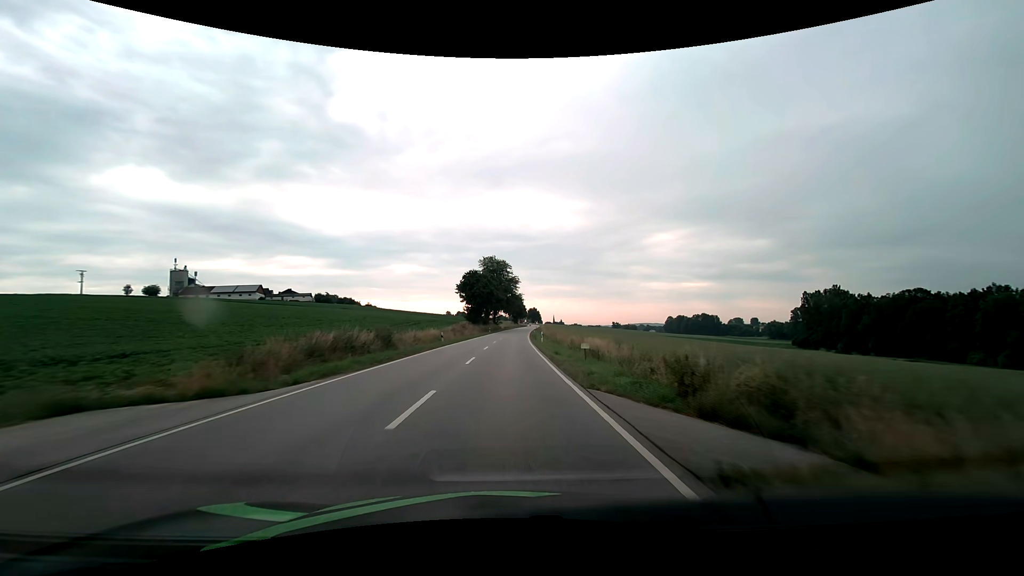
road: secondary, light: Day
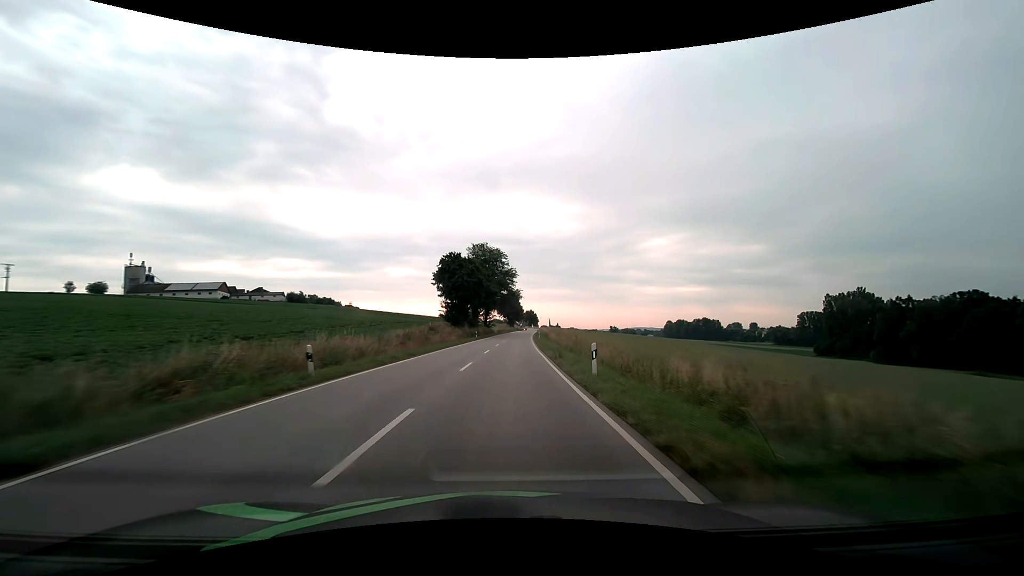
(+0.1, +26.5) m; 0°
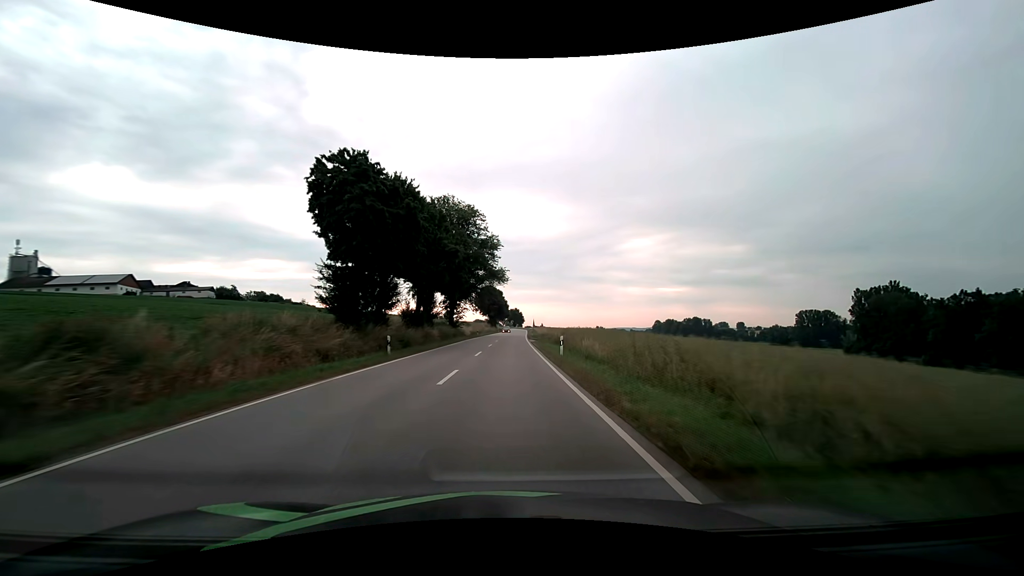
(+0.7, +40.8) m; +2°
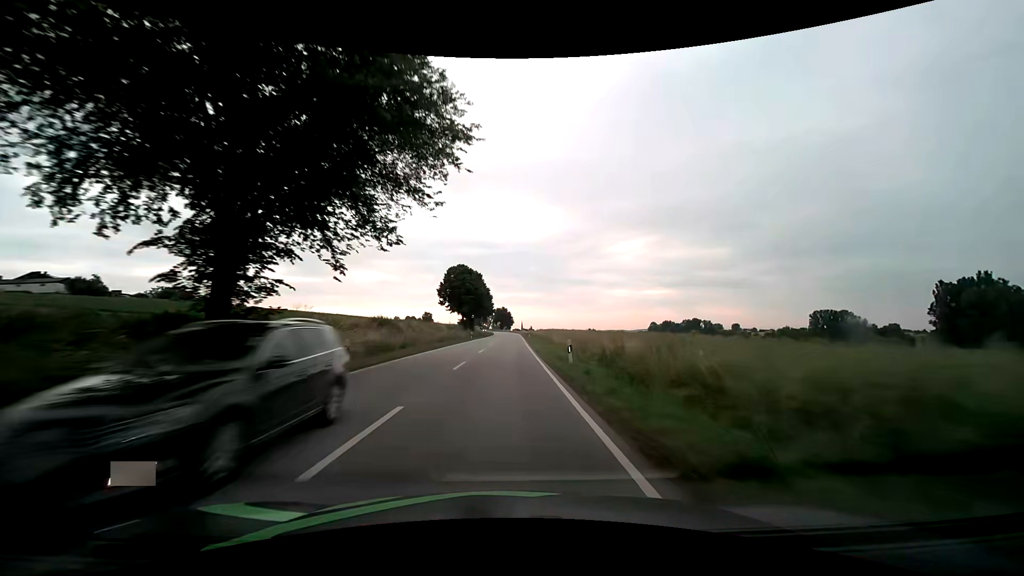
(+0.9, +55.4) m; +2°
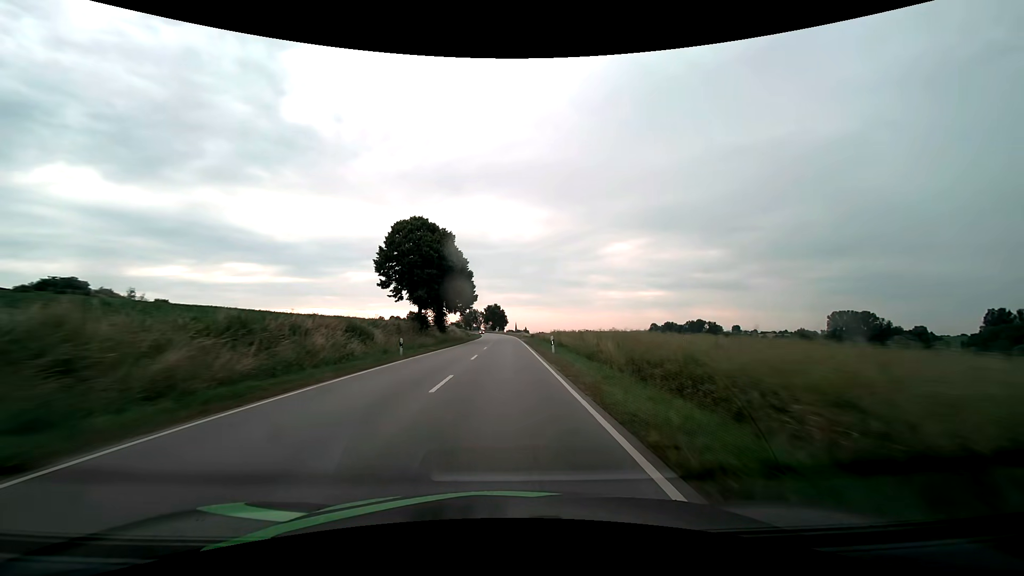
(+0.1, +42.0) m; +1°
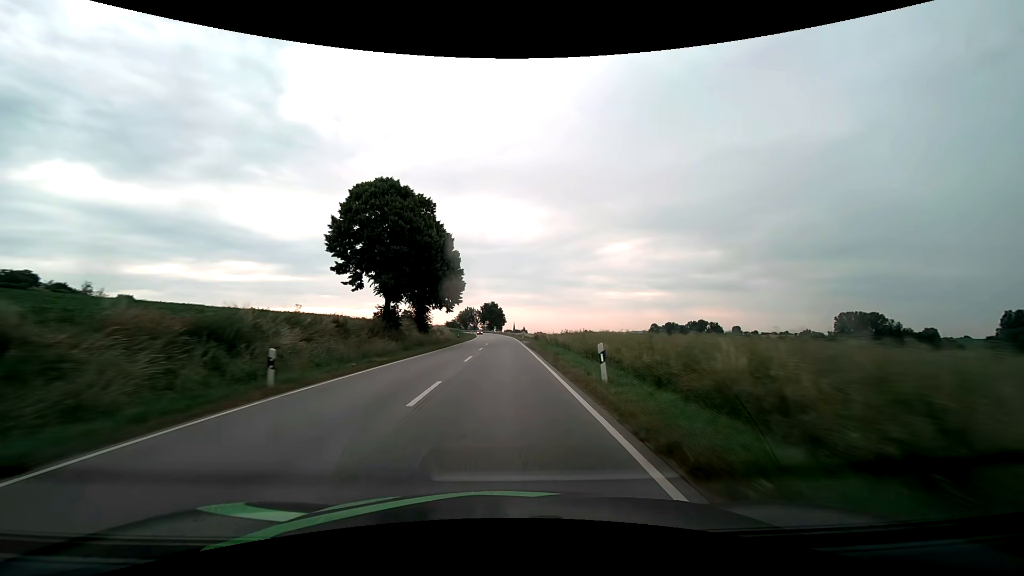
(0.0, +14.0) m; 0°
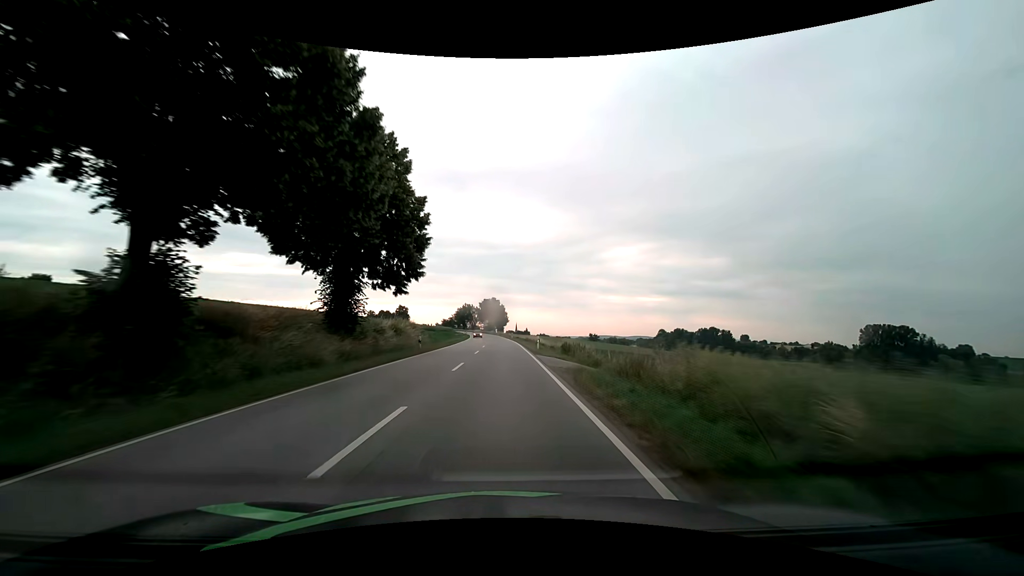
(0.0, +28.2) m; 0°
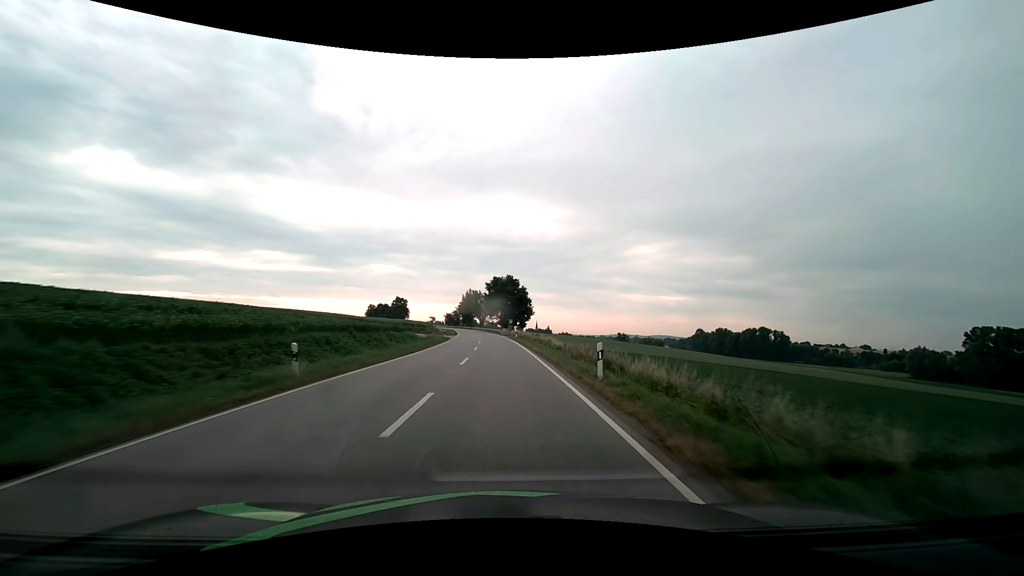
(-0.9, +70.7) m; -2°
(0, +10) (0, +20) (0, +30) (-1, +40) (-1, +50) (-2, +60) (-2, +70) (-3, +80) (-4, +90) (-5, +100) m
